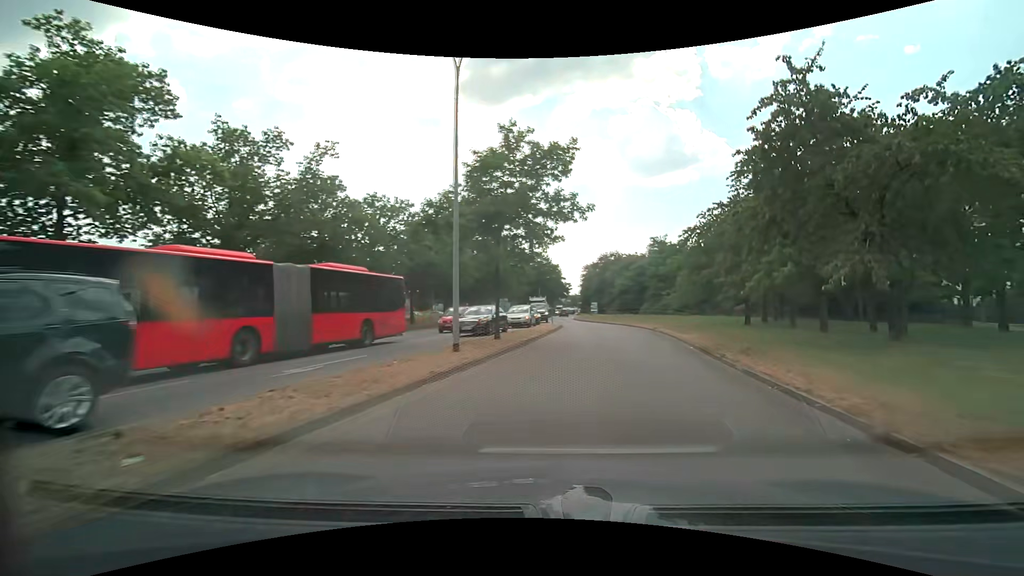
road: secondary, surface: asphalt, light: Day
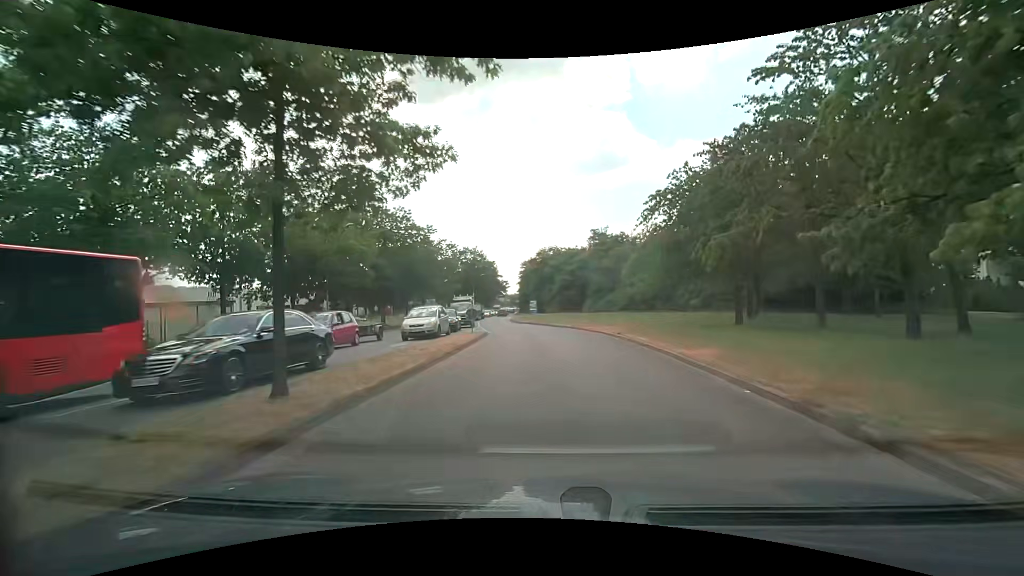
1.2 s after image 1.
(+1.1, +10.9) m; +8°
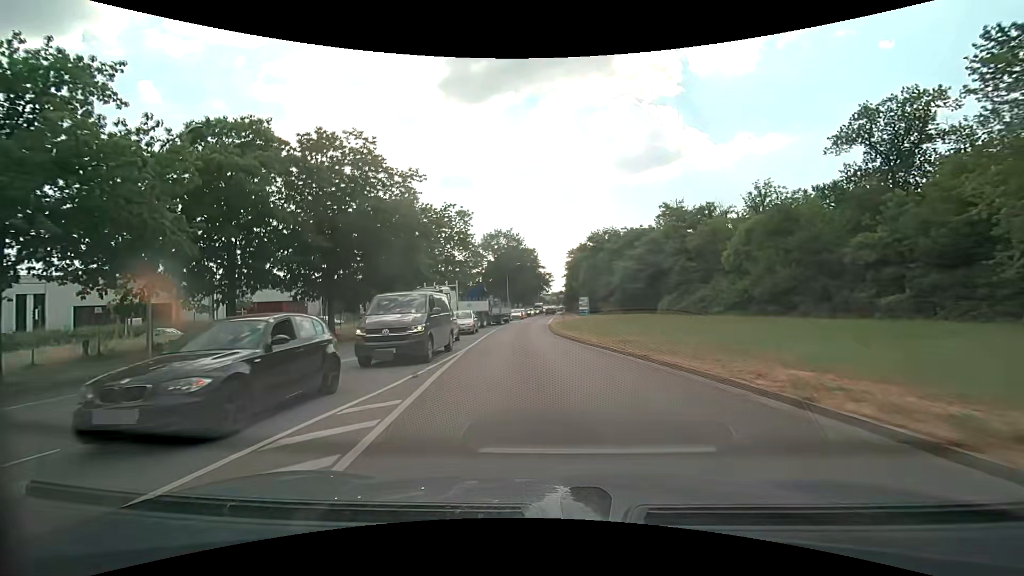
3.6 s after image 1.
(-0.8, +24.3) m; -5°
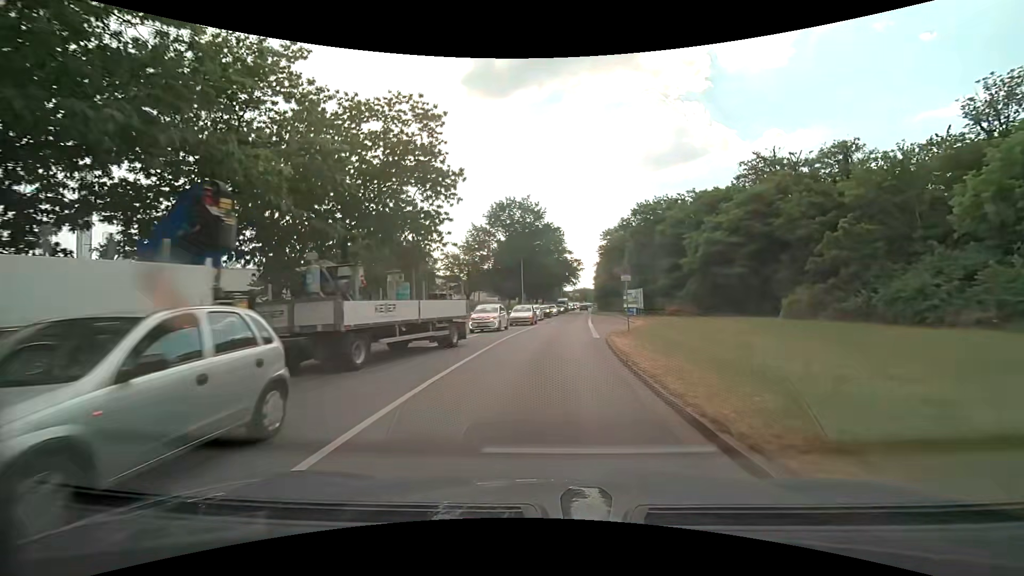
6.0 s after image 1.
(-1.1, +24.2) m; -3°
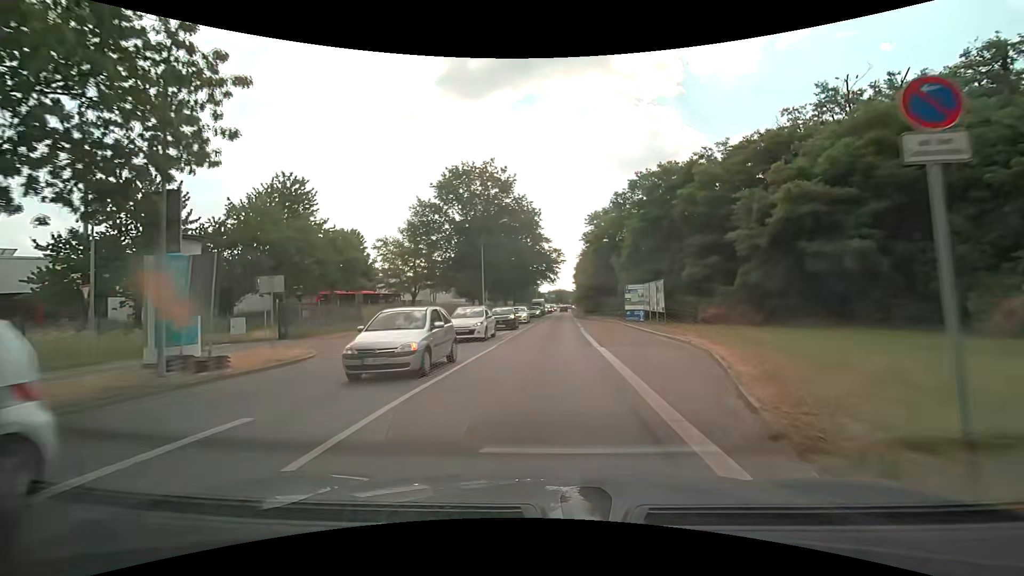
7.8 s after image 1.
(+0.5, +18.0) m; +3°
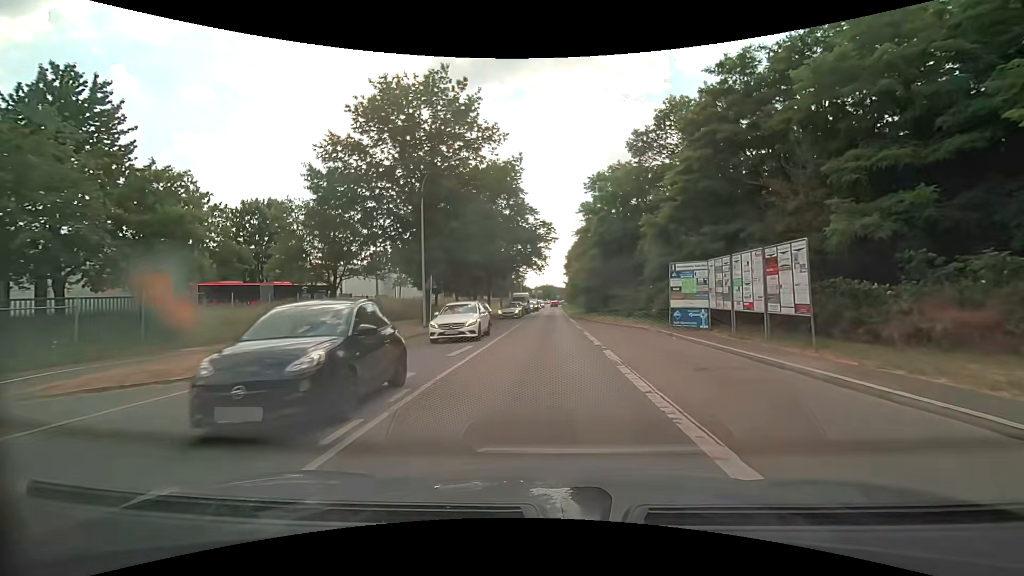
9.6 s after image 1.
(+0.4, +18.6) m; +2°
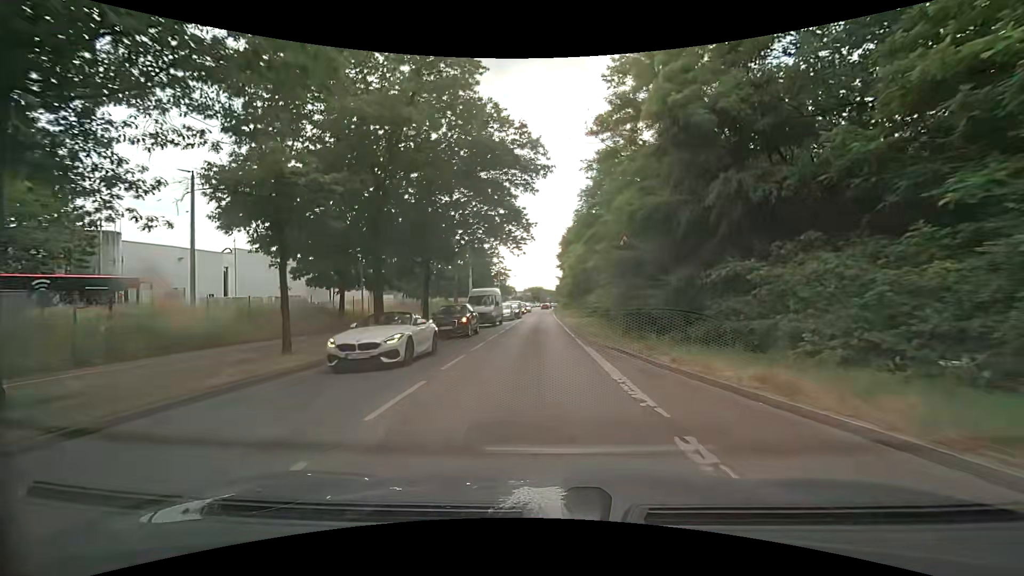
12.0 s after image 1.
(+0.3, +25.5) m; +1°
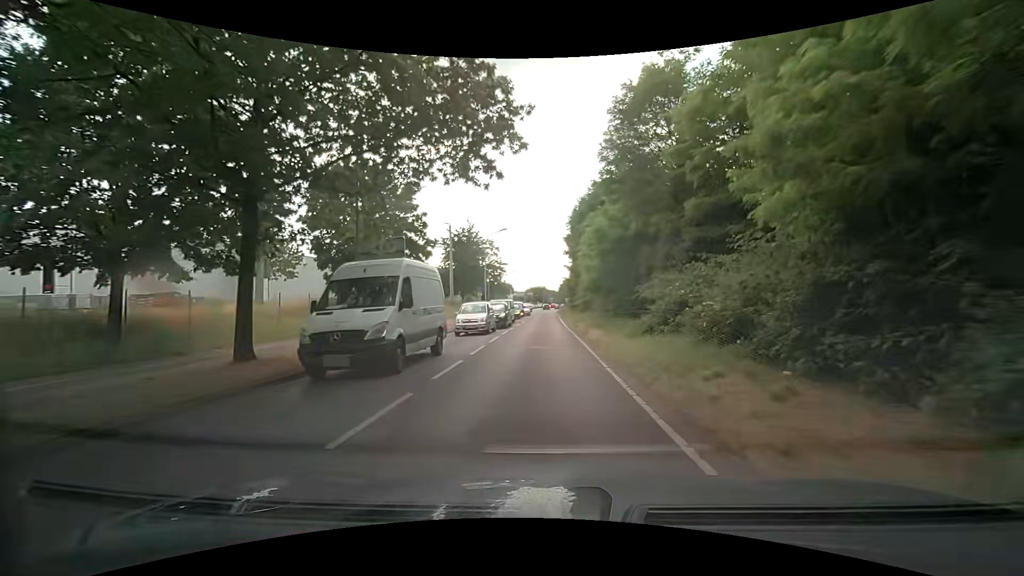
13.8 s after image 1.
(0.0, +19.2) m; -1°
(0, +10) (0, +20) (0, +30) (0, +40) (0, +50) (0, +60) (+1, +70) (+1, +80) (+1, +90) (+1, +100) m
